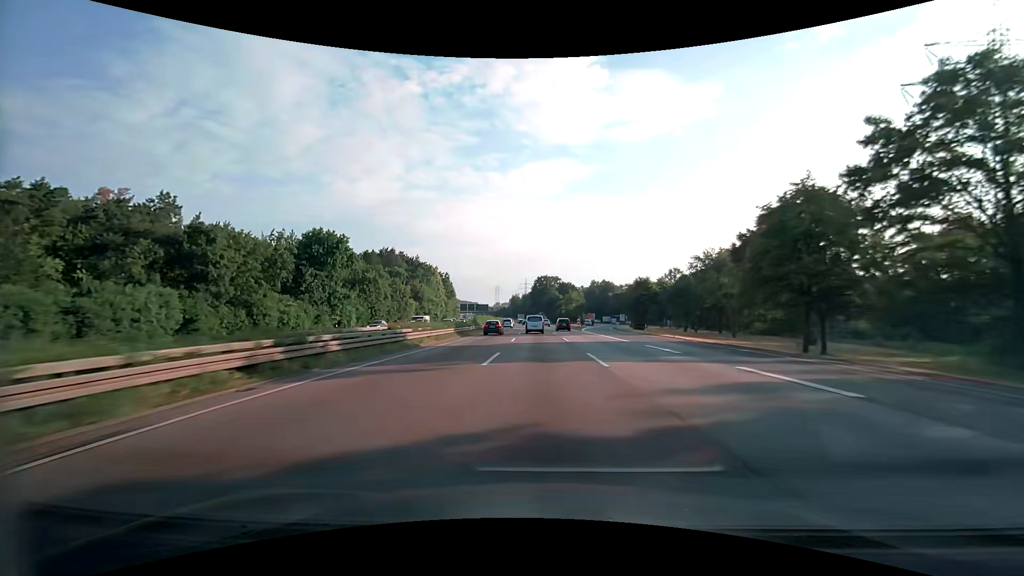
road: motorway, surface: asphalt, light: Day
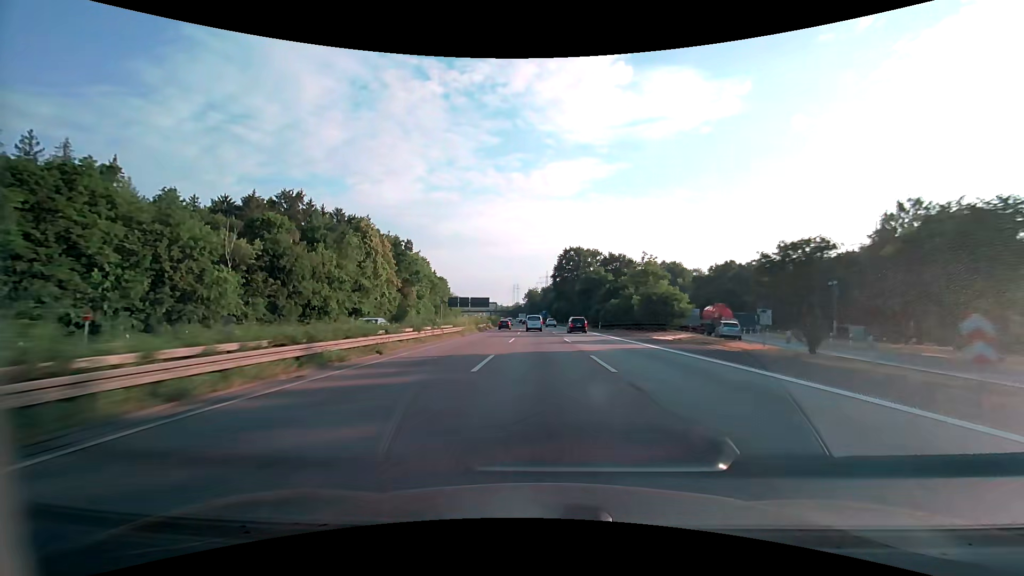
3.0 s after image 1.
(-2.1, +90.5) m; -3°
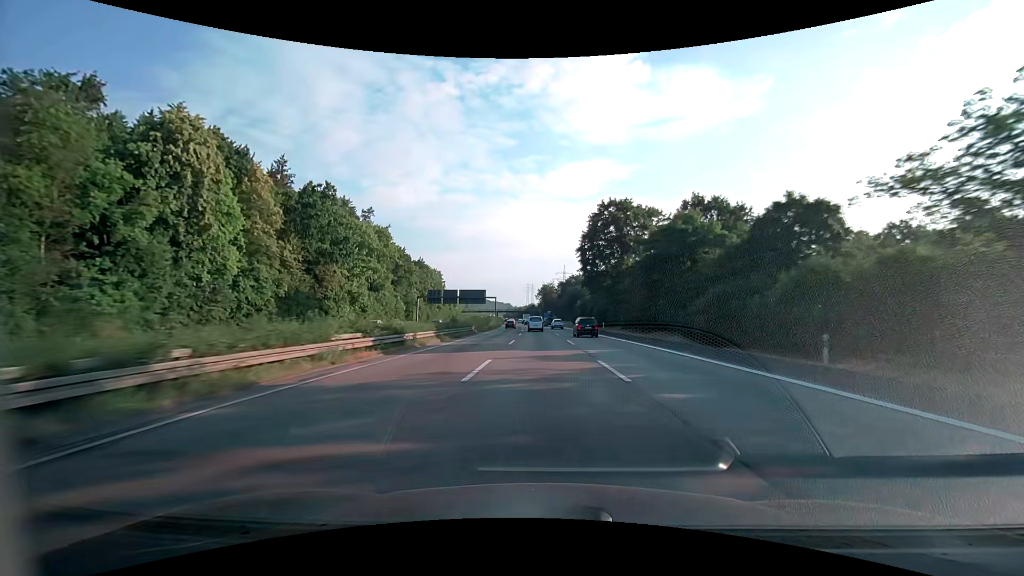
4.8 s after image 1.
(-0.7, +54.8) m; -2°
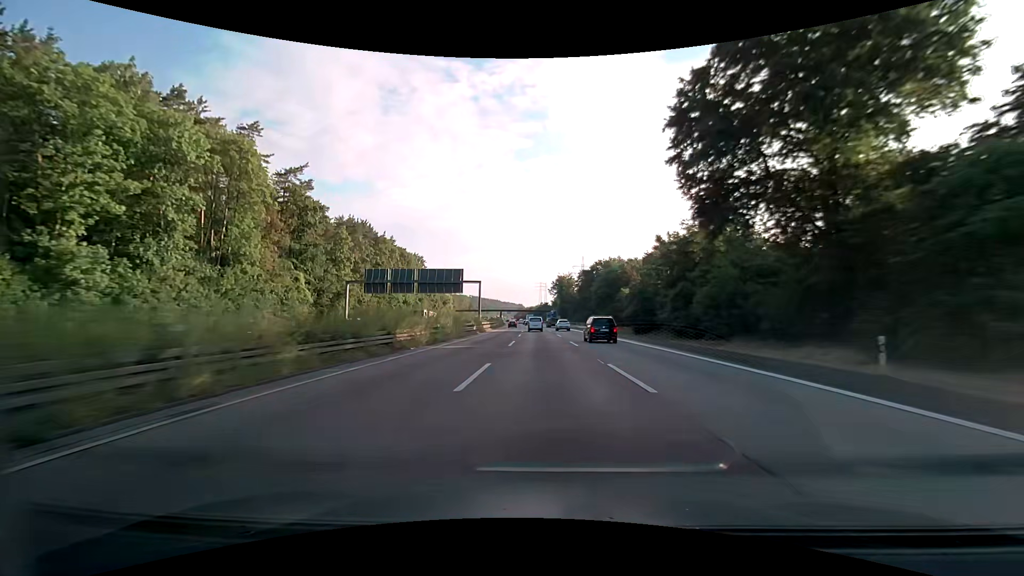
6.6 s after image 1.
(-0.8, +55.1) m; -2°
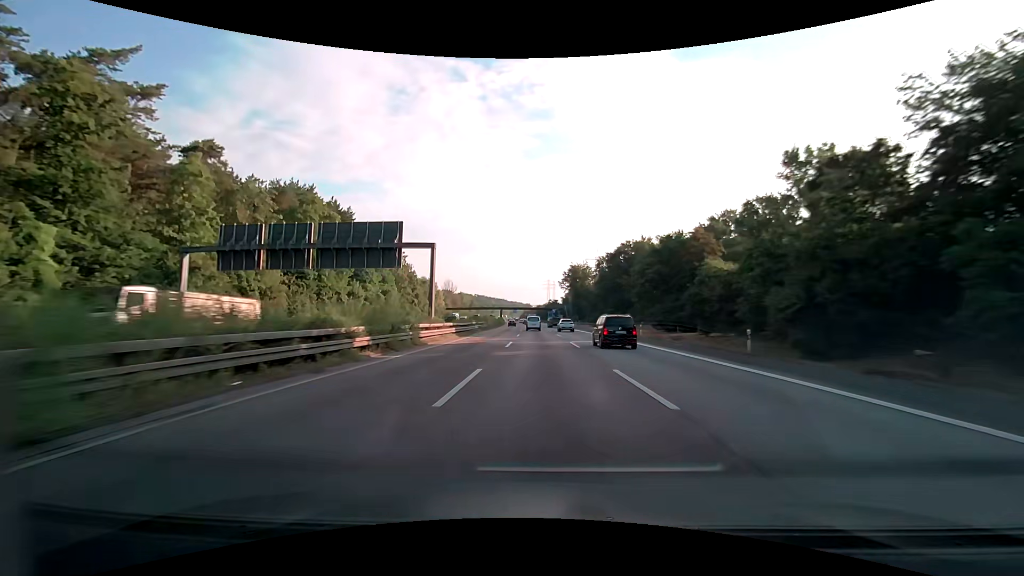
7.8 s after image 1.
(-0.3, +36.8) m; -1°
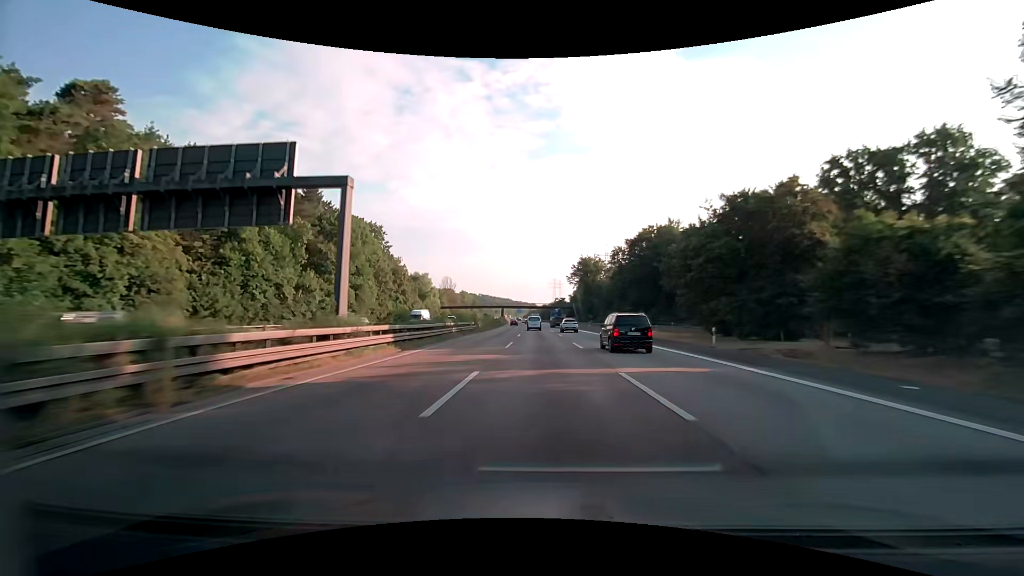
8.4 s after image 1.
(-0.1, +18.5) m; -1°
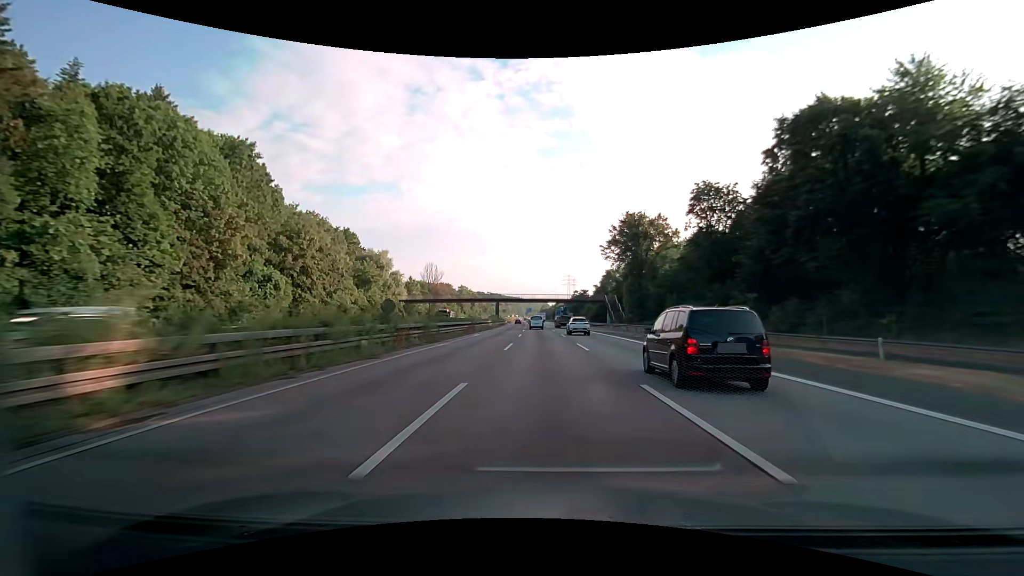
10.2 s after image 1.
(-0.6, +55.5) m; -1°
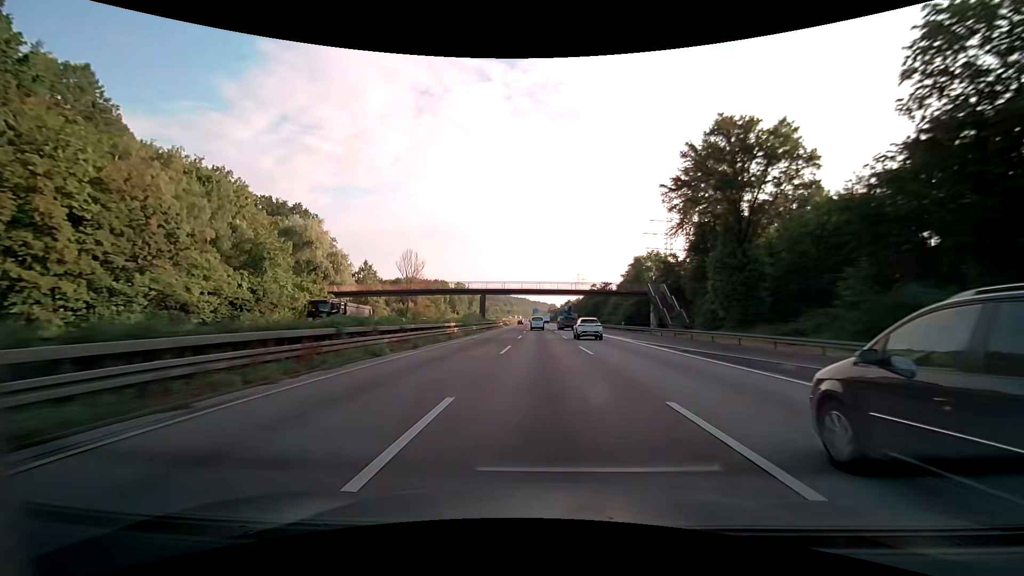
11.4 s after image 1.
(-0.3, +37.0) m; -1°
(0, +10) (0, +20) (0, +30) (0, +40) (0, +50) (0, +60) (-1, +70) (-1, +80) (-1, +90) (-1, +100) m
